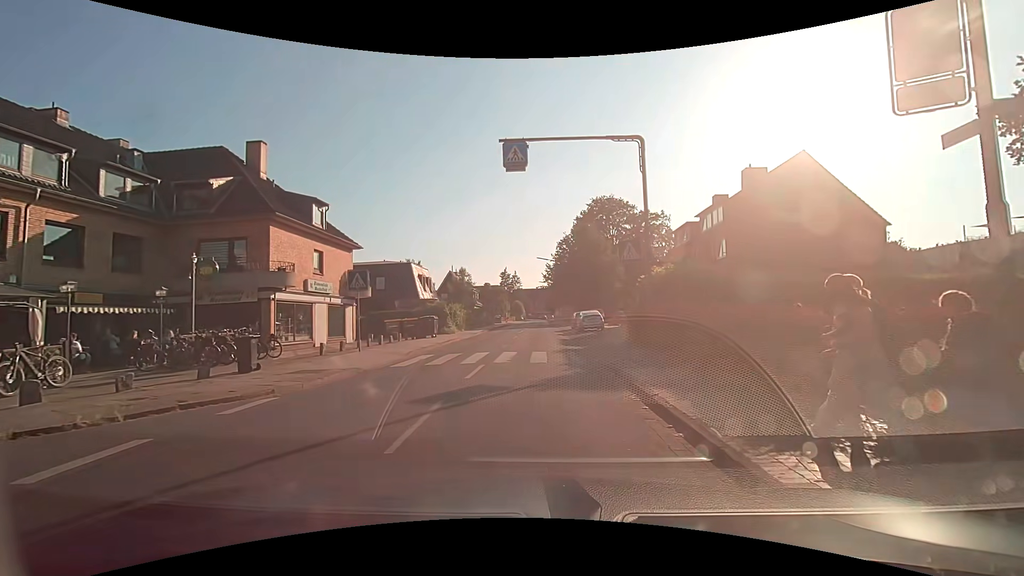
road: residential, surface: asphalt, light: Day
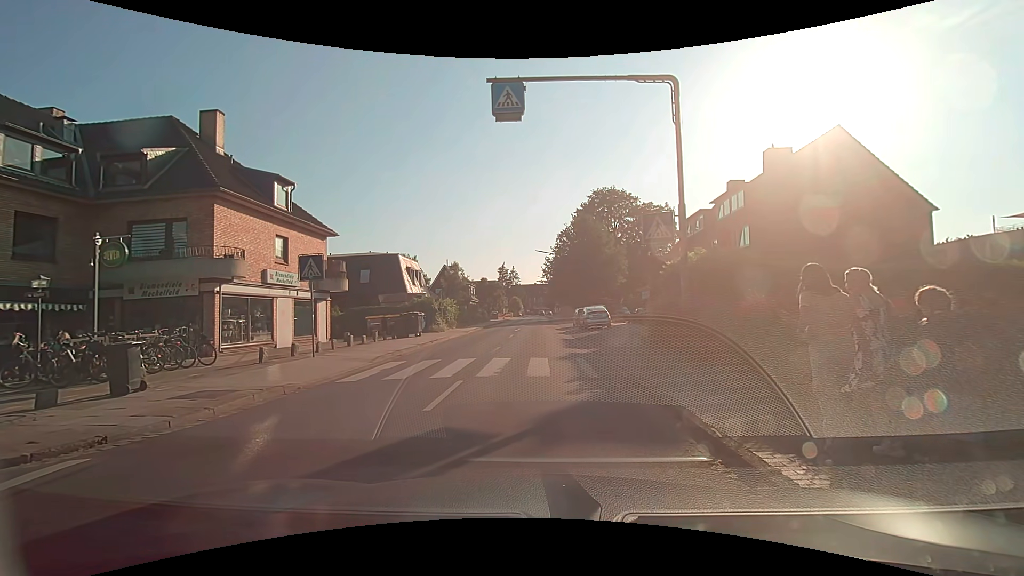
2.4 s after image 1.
(0.0, +3.6) m; 0°
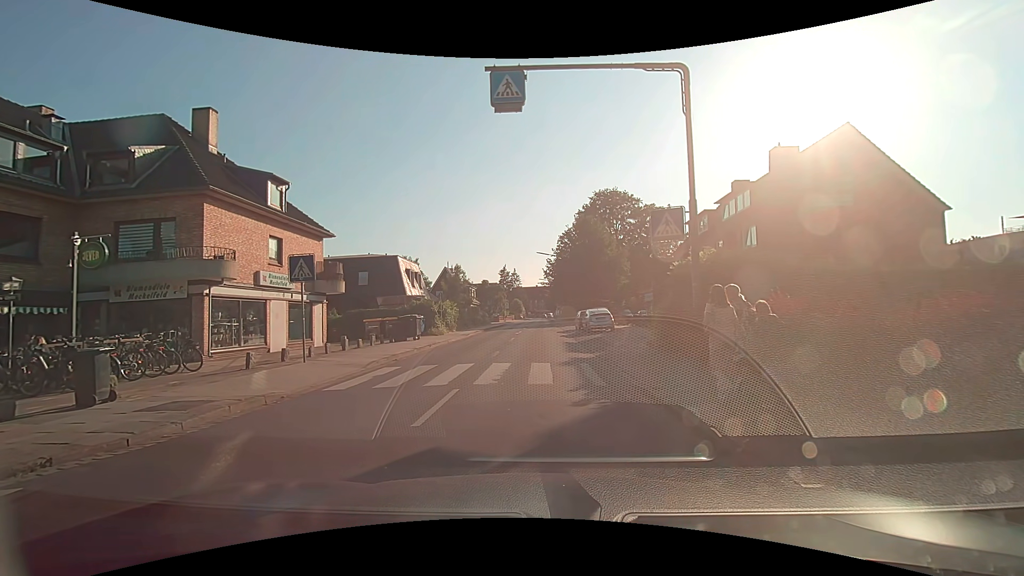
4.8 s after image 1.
(0.0, +0.7) m; 0°
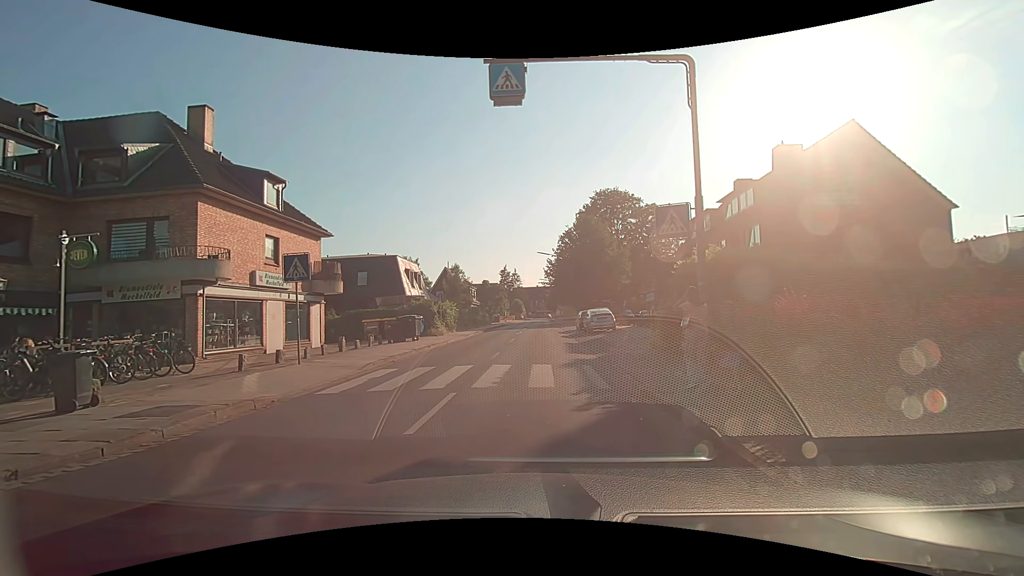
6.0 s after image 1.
(0.0, +0.4) m; 0°
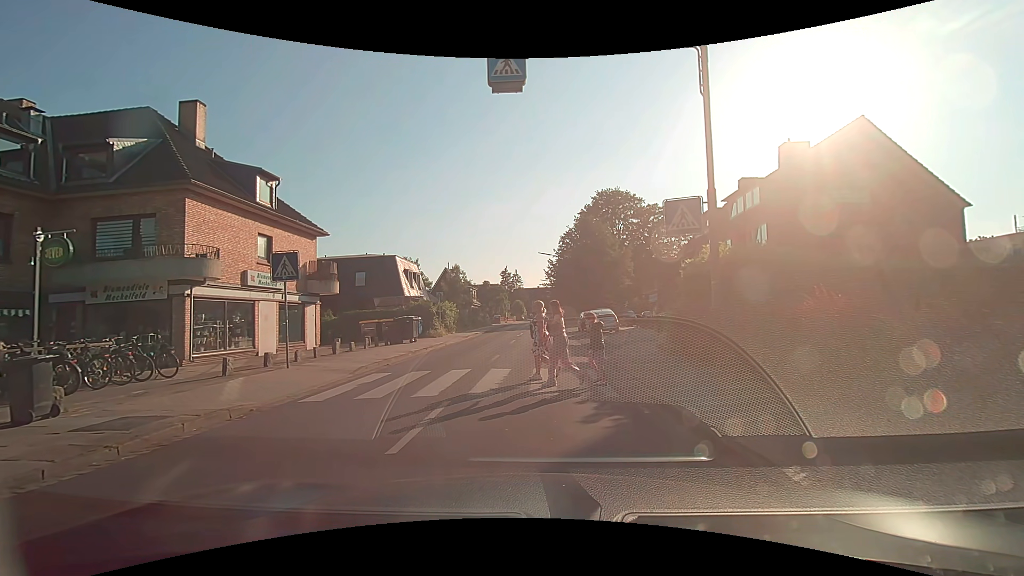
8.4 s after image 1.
(0.0, +0.7) m; 0°
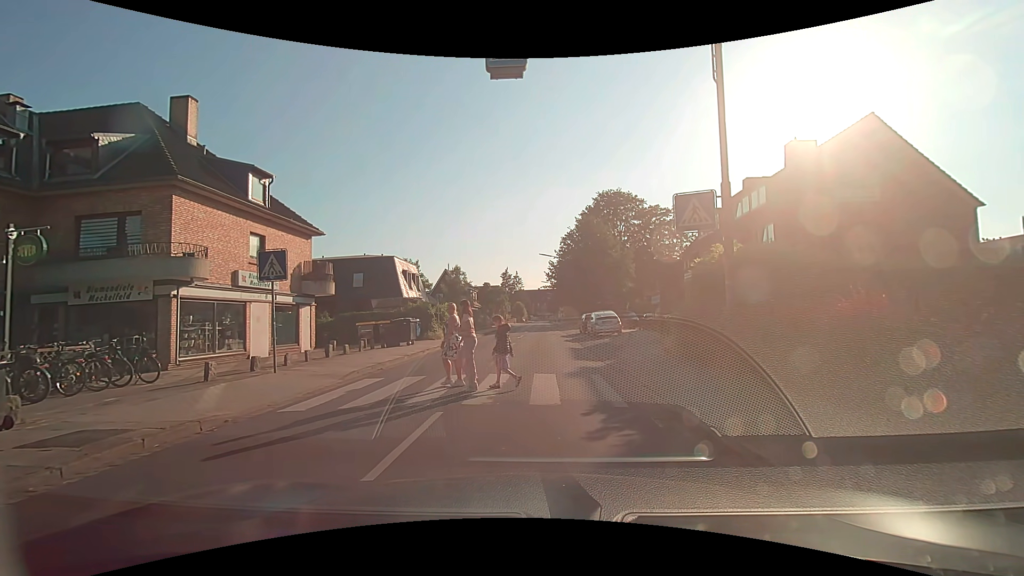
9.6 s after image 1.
(0.0, +0.8) m; 0°
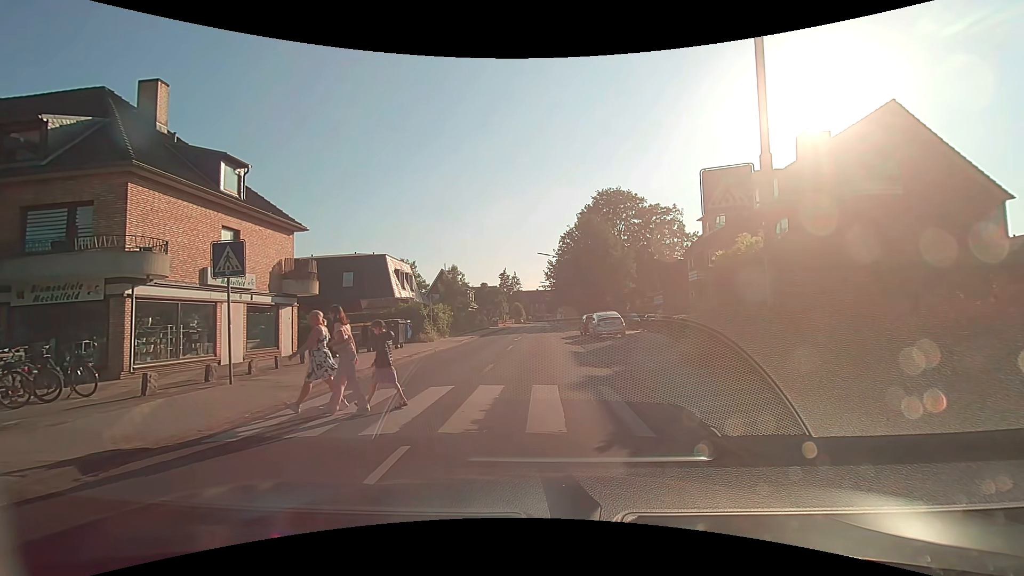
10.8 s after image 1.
(0.0, +1.9) m; +1°
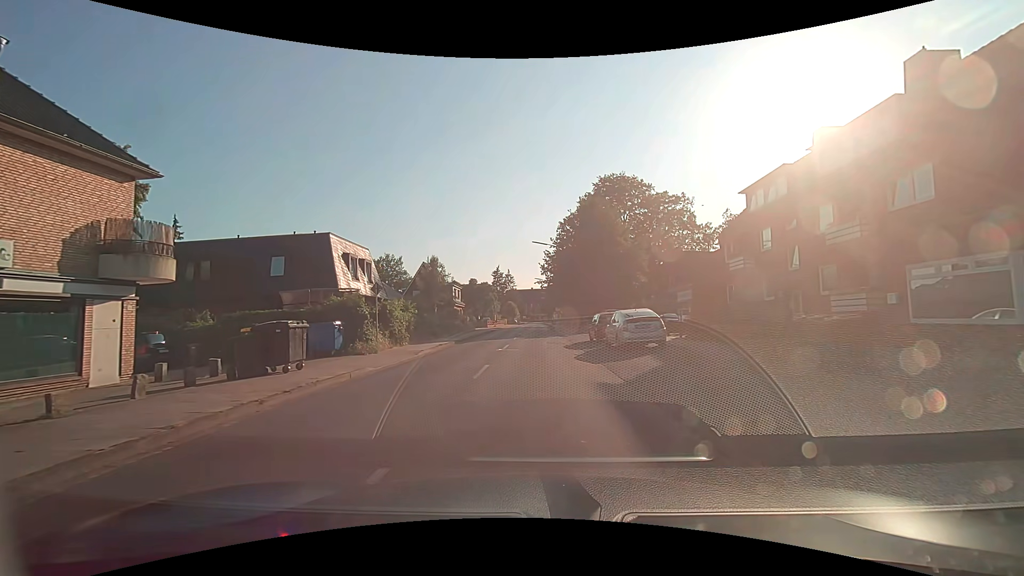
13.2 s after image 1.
(0.0, +10.2) m; +1°
(0, +10) (0, +20) (0, +30) (0, +40) (0, +50) (0, +60) (0, +70) (0, +80) (0, +90) (0, +100) m
